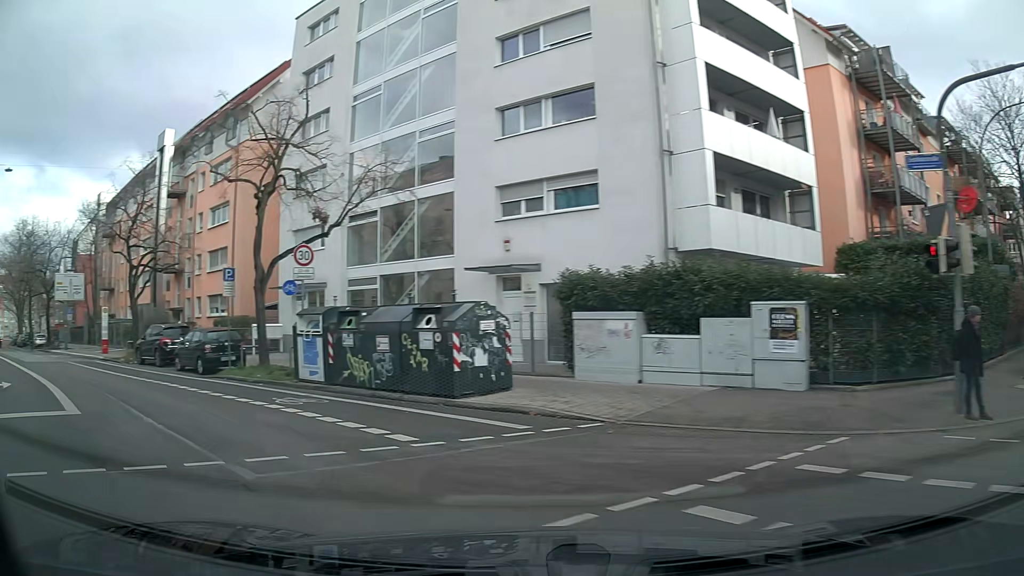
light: Day
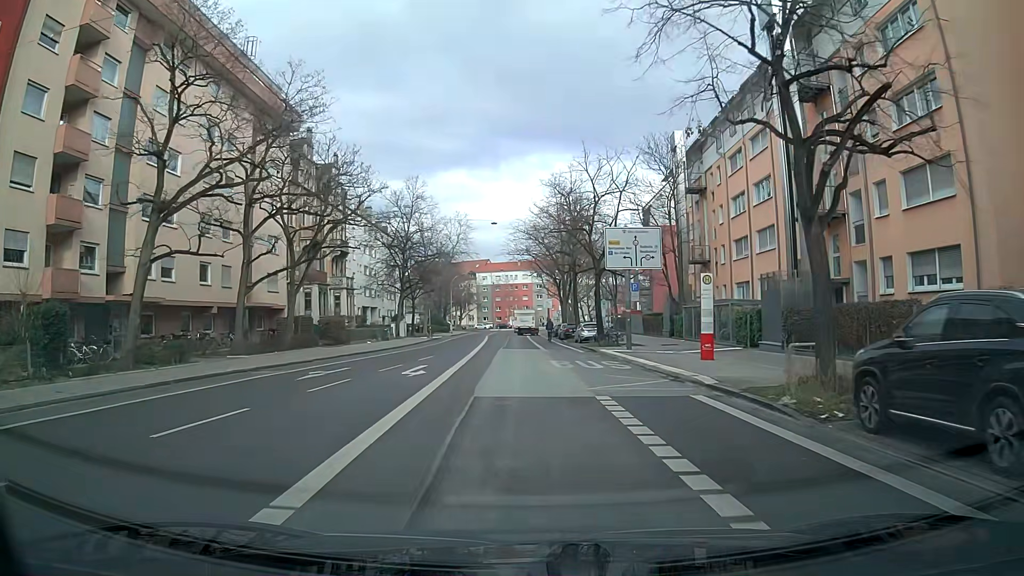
(-12.7, +17.3) m; -51°
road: secondary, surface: asphalt
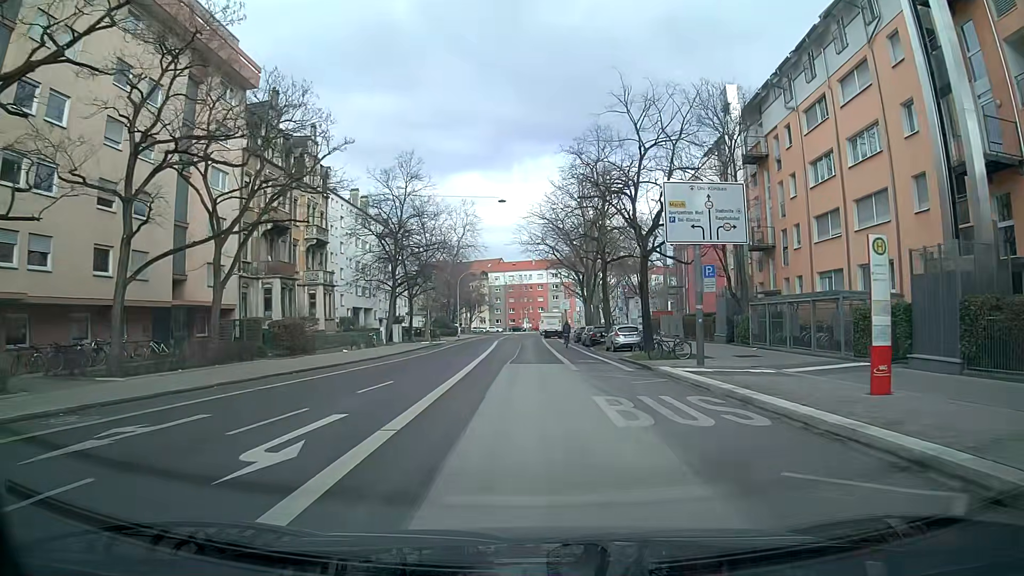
(-0.3, +11.5) m; -1°
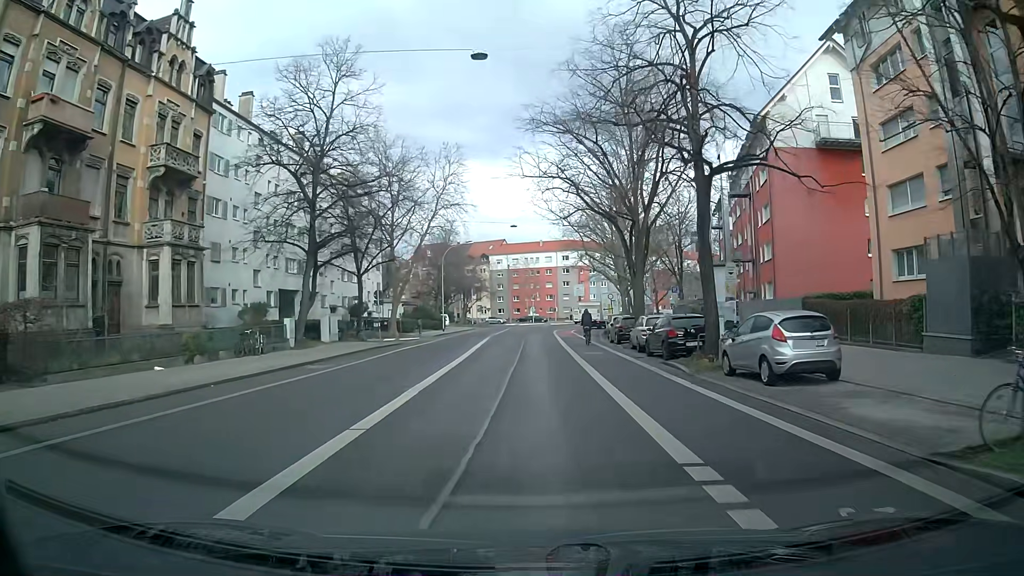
(-0.3, +23.5) m; -1°
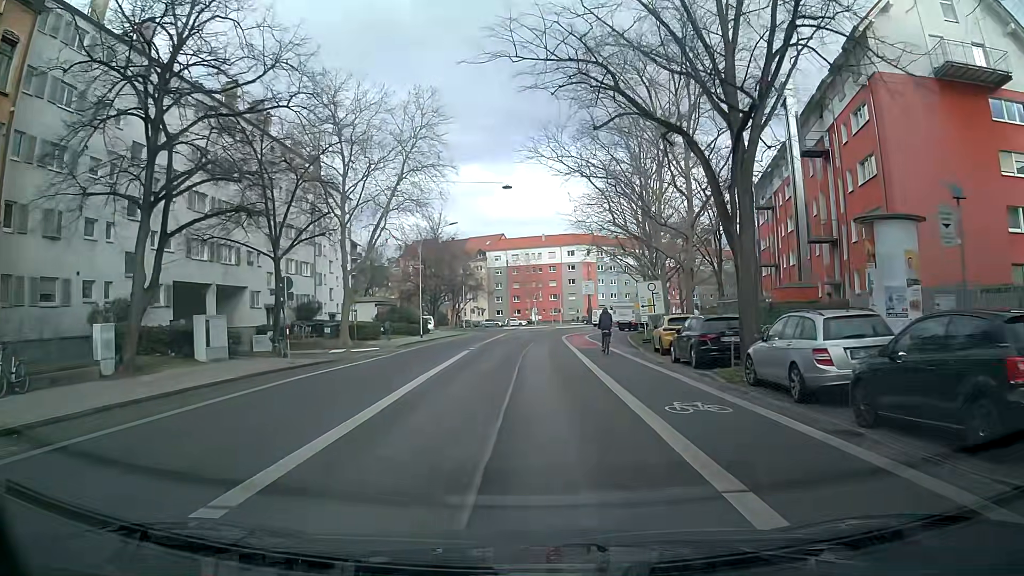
(-0.1, +16.0) m; -1°
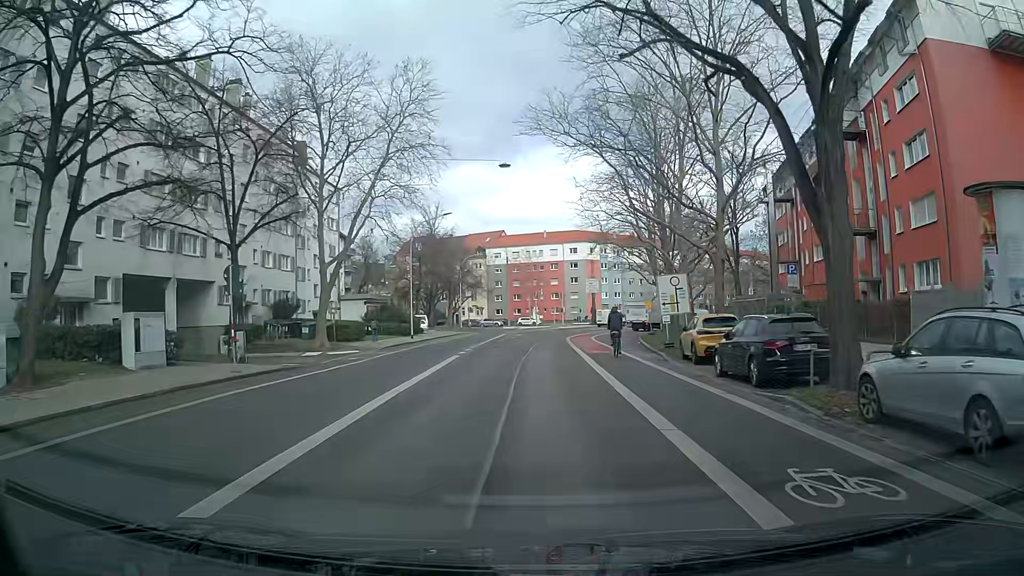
(0.0, +5.0) m; +1°
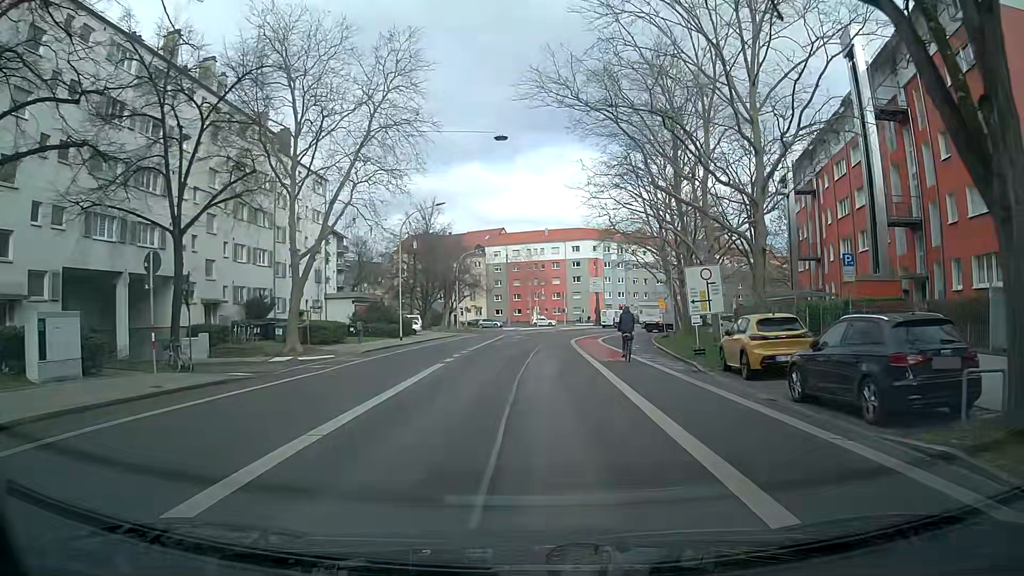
(-0.1, +4.8) m; 0°
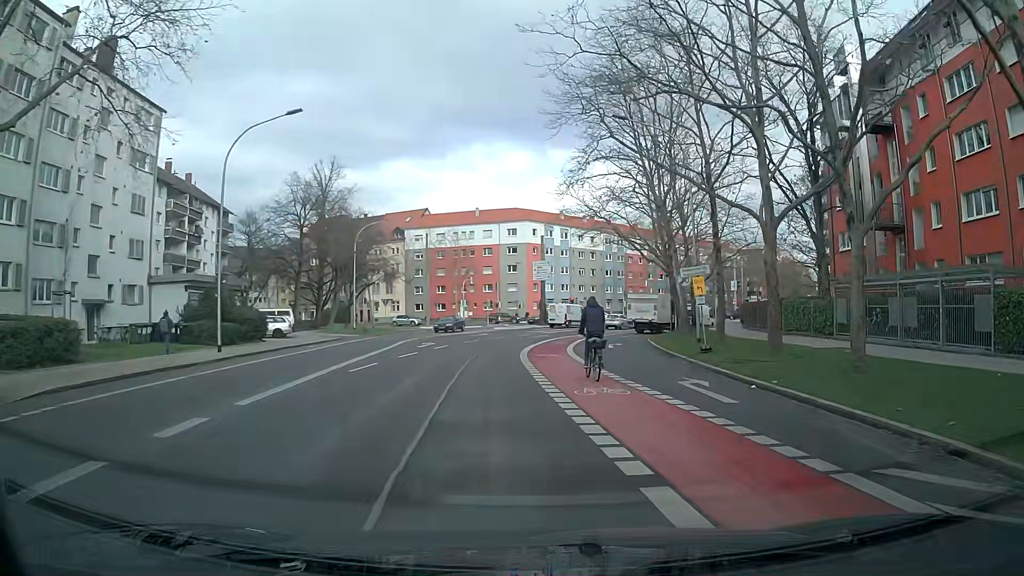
(+0.1, +21.7) m; +6°
(0, +10) (+2, +20) (+3, +30) (+4, +40) (+6, +50) (+10, +59) (+15, +67) (+22, +74) (+31, +79) (+41, +80) m
